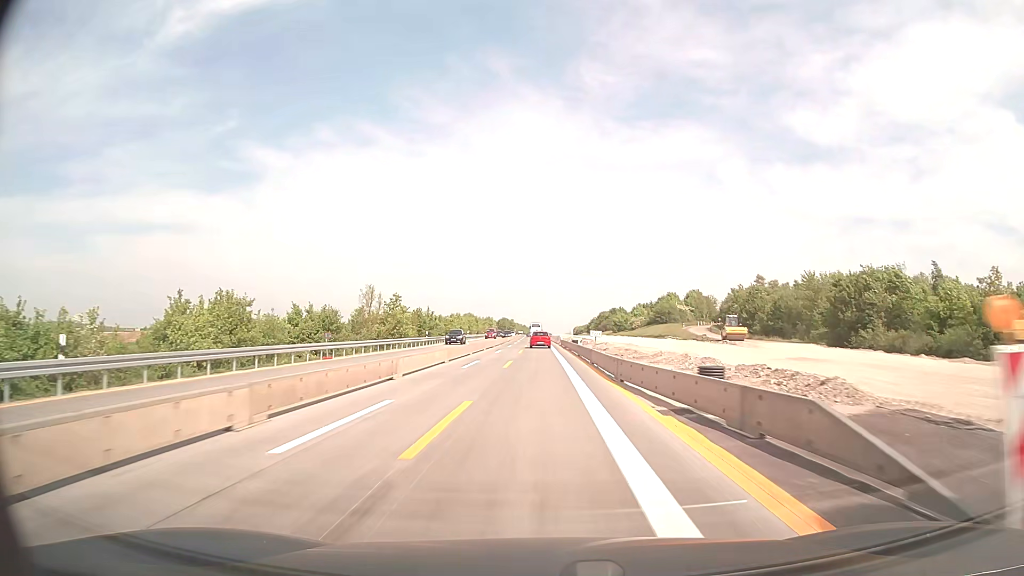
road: motorway_link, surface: concrete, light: Day
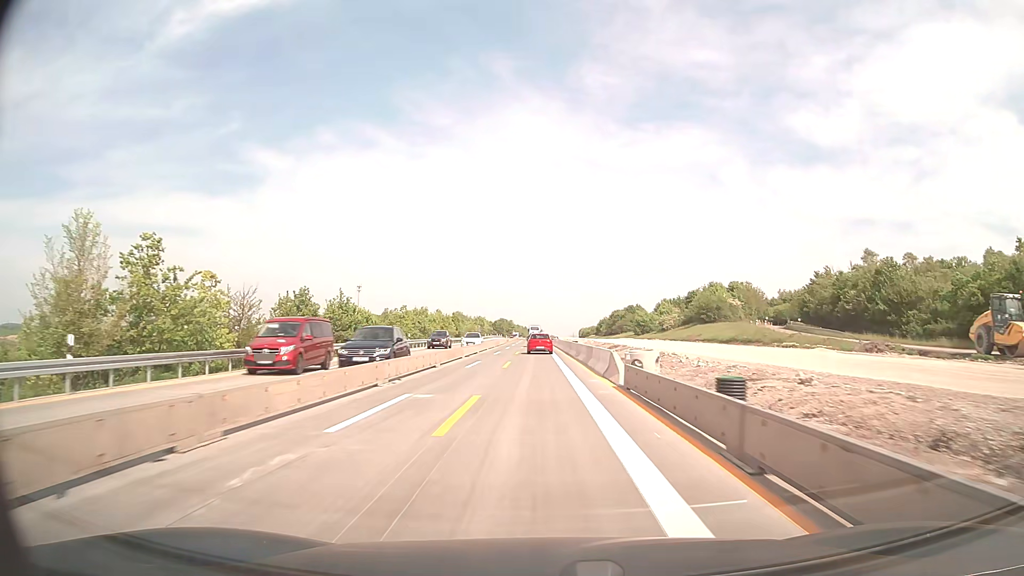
(-0.2, +51.8) m; 0°
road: motorway
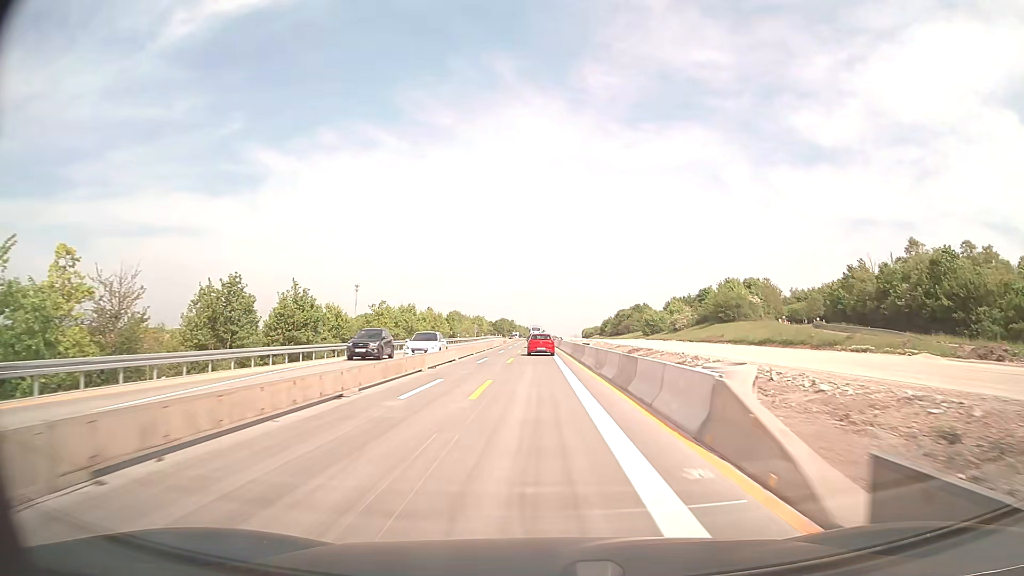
(0.0, +13.0) m; 0°
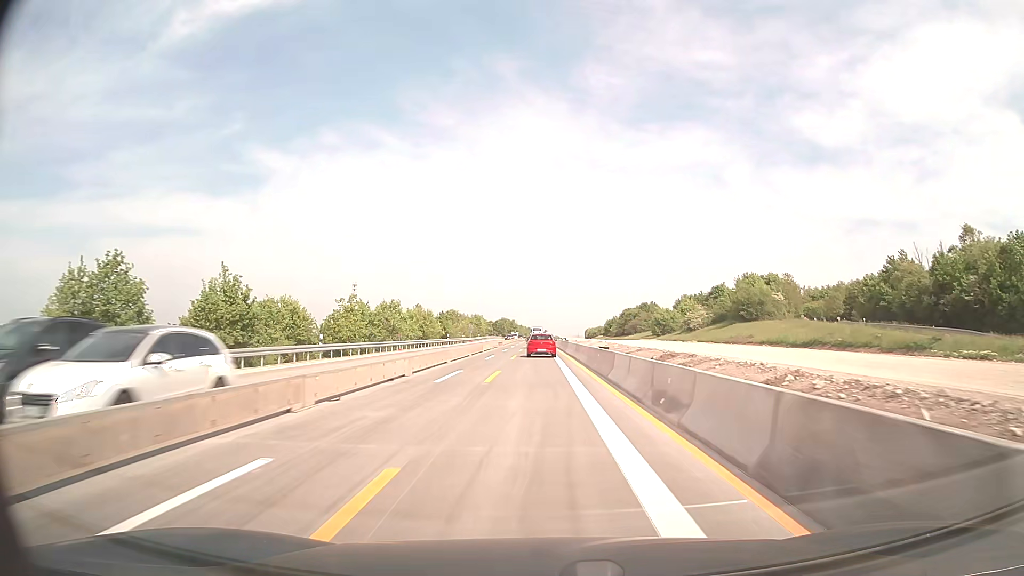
(0.0, +13.0) m; 0°
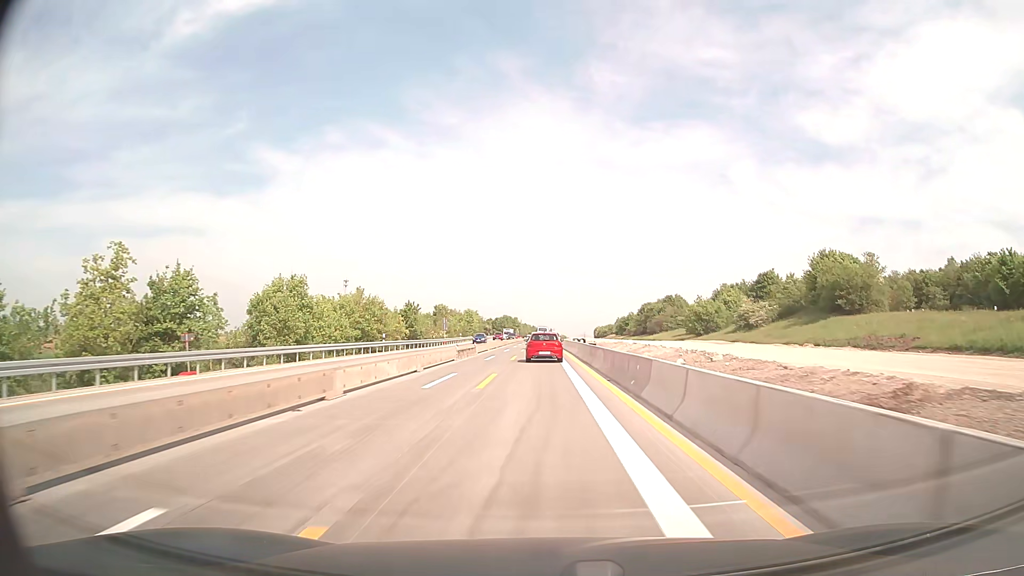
(-0.1, +37.8) m; 0°
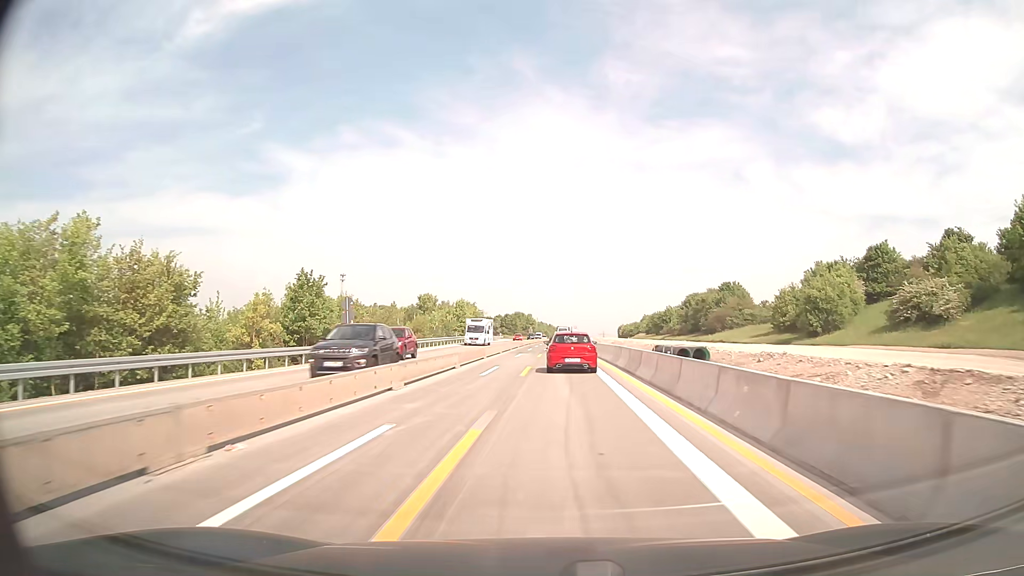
(-0.5, +48.5) m; -1°
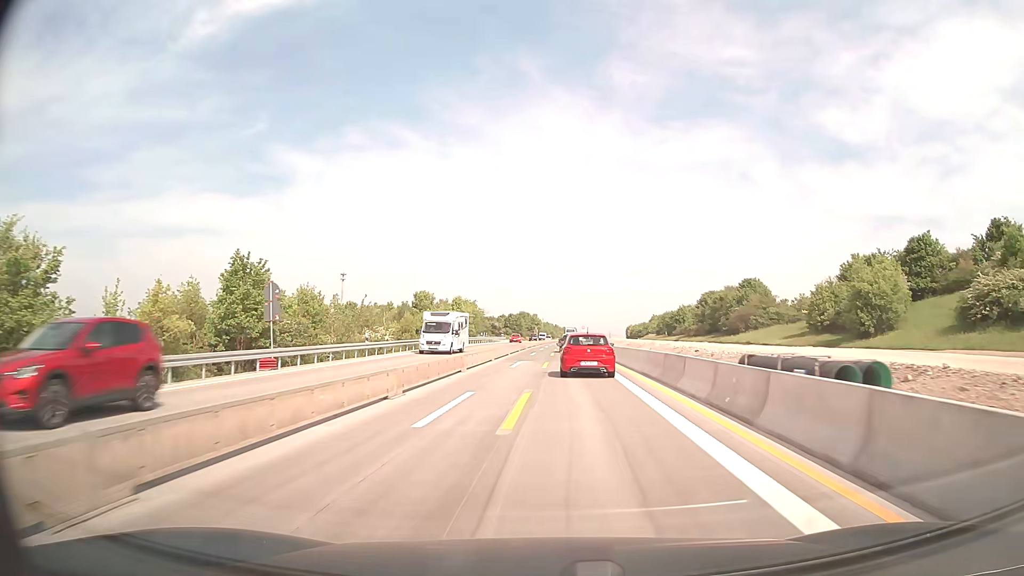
(-0.1, +12.1) m; -1°
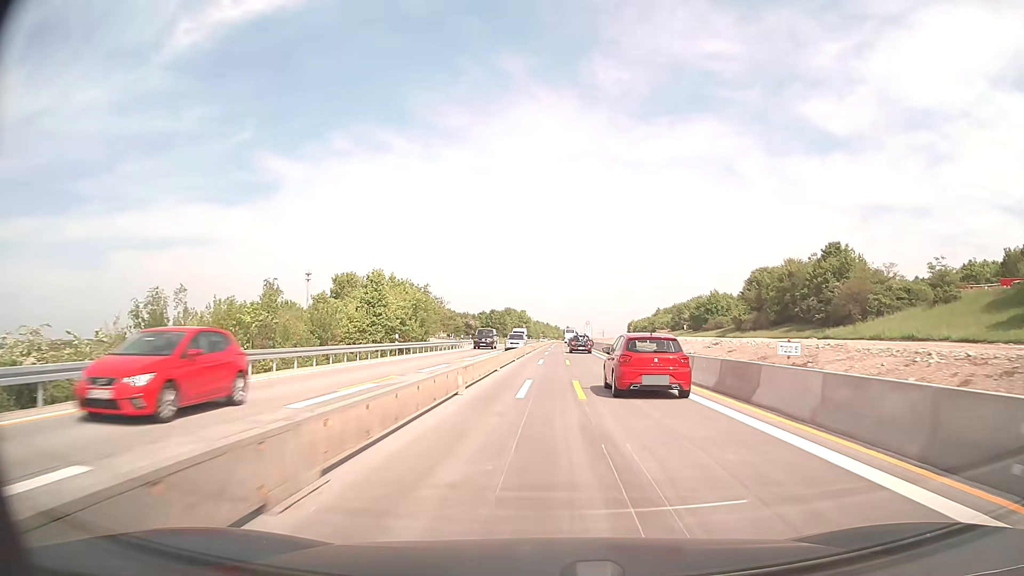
(0.0, +49.0) m; +1°
(0, +10) (0, +20) (0, +30) (0, +40) (+1, +50) (+1, +60) (+1, +70) (+1, +80) (+2, +90) (+2, +100) m
